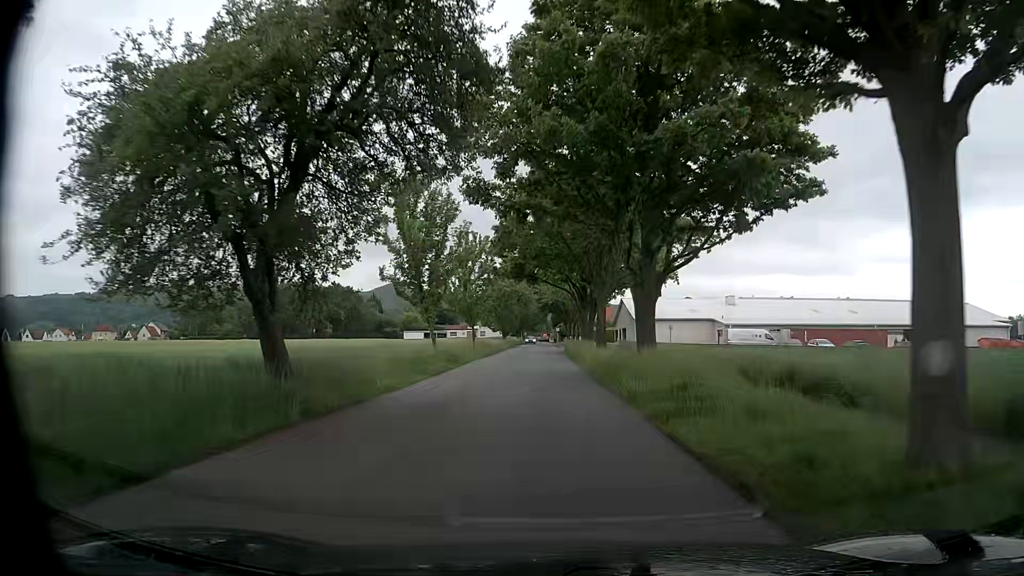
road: unclassified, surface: asphalt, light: Day
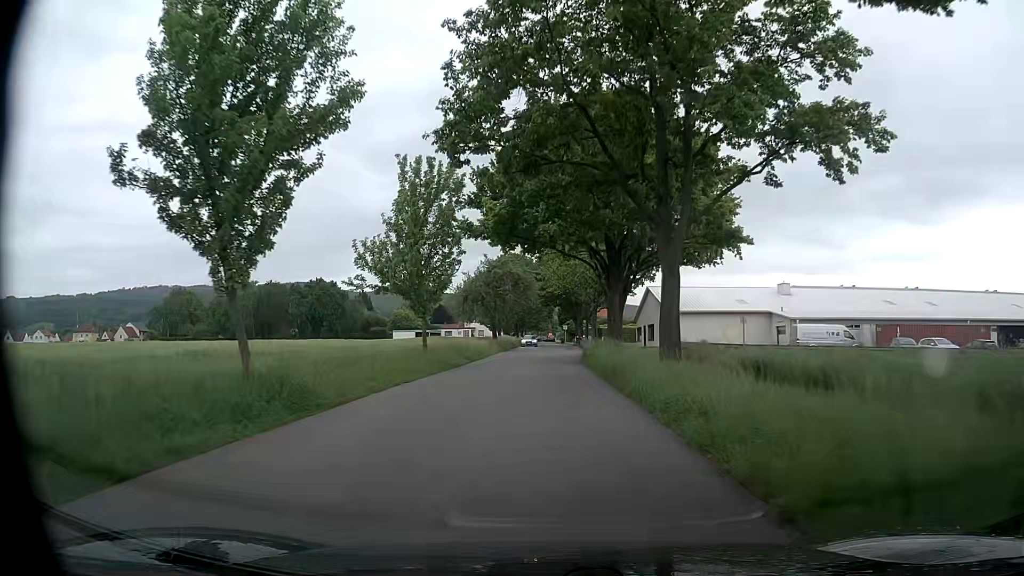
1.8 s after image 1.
(0.0, +20.9) m; 0°
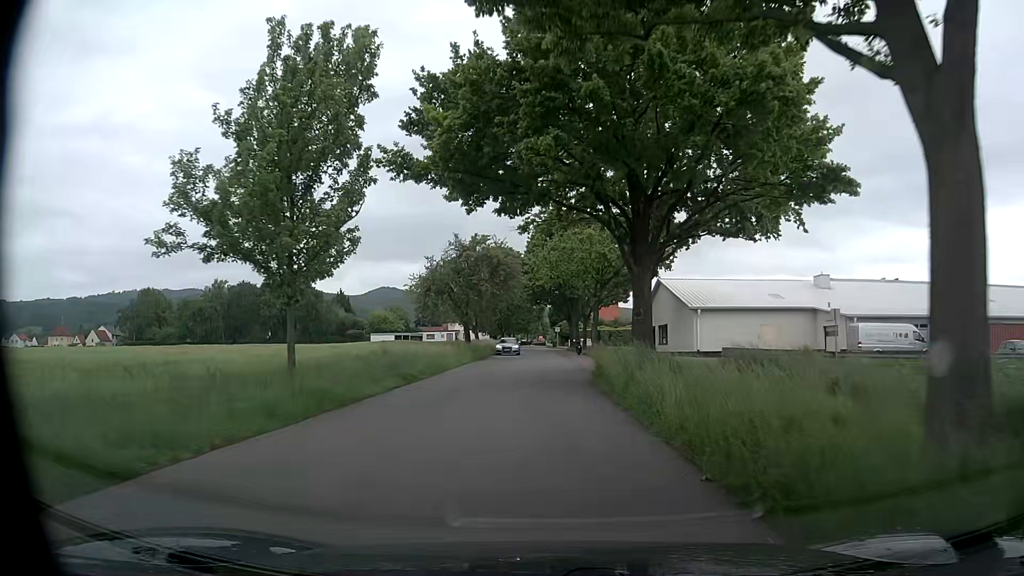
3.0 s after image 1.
(+0.1, +13.8) m; +1°
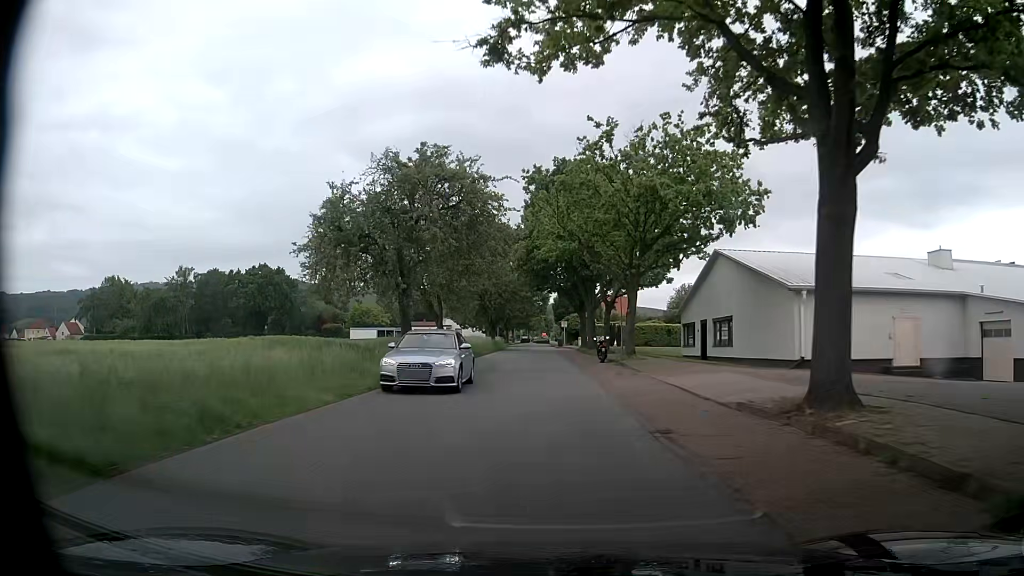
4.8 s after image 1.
(-0.1, +20.8) m; 0°
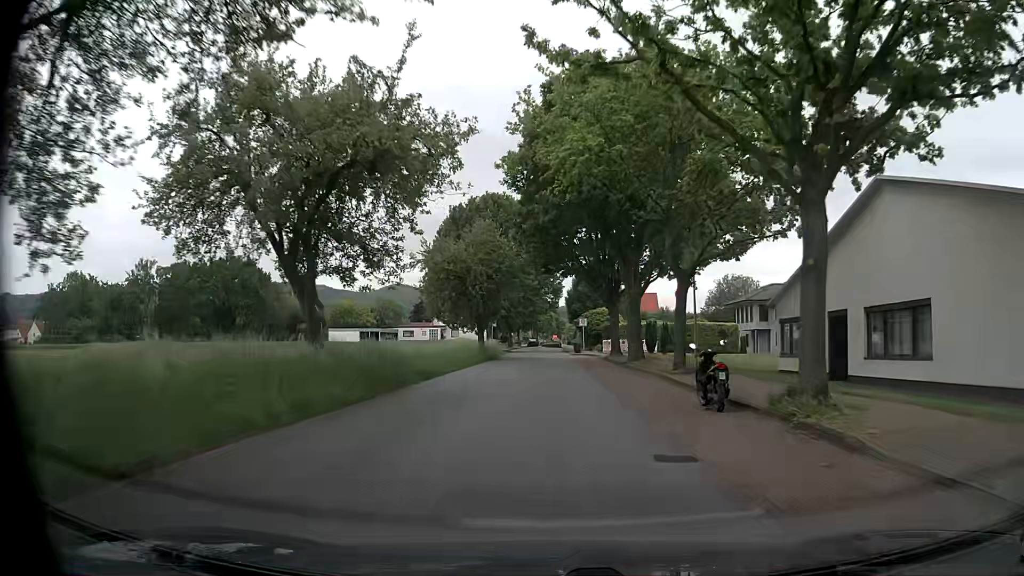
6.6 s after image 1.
(-0.3, +21.6) m; -1°
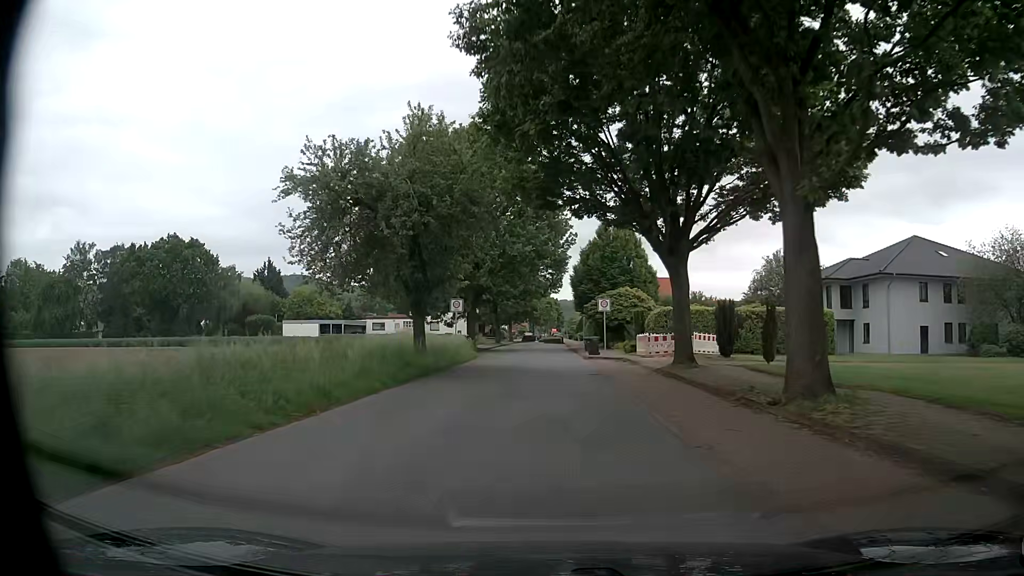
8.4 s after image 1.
(+0.1, +22.1) m; 0°
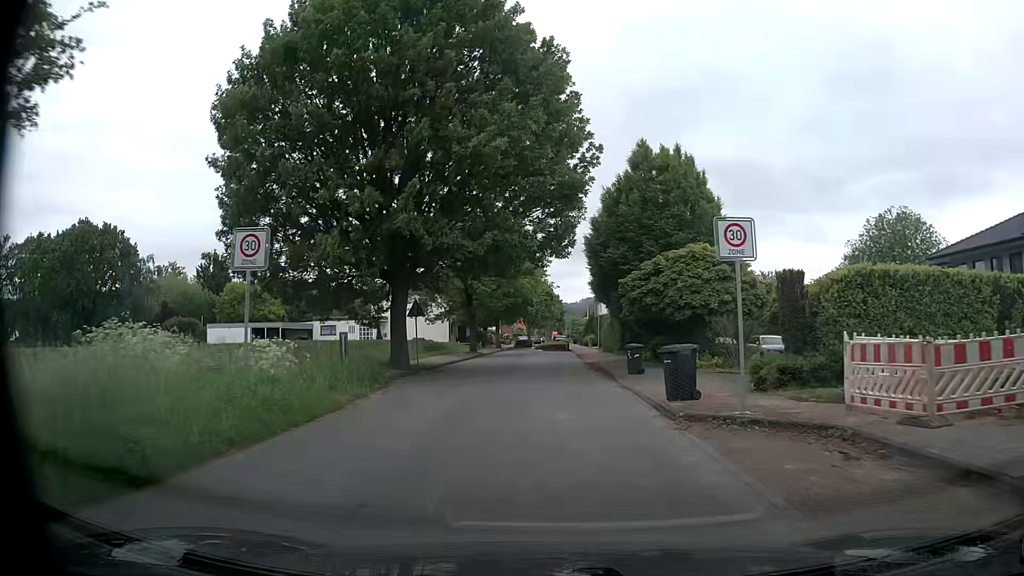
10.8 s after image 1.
(+0.1, +24.7) m; +1°
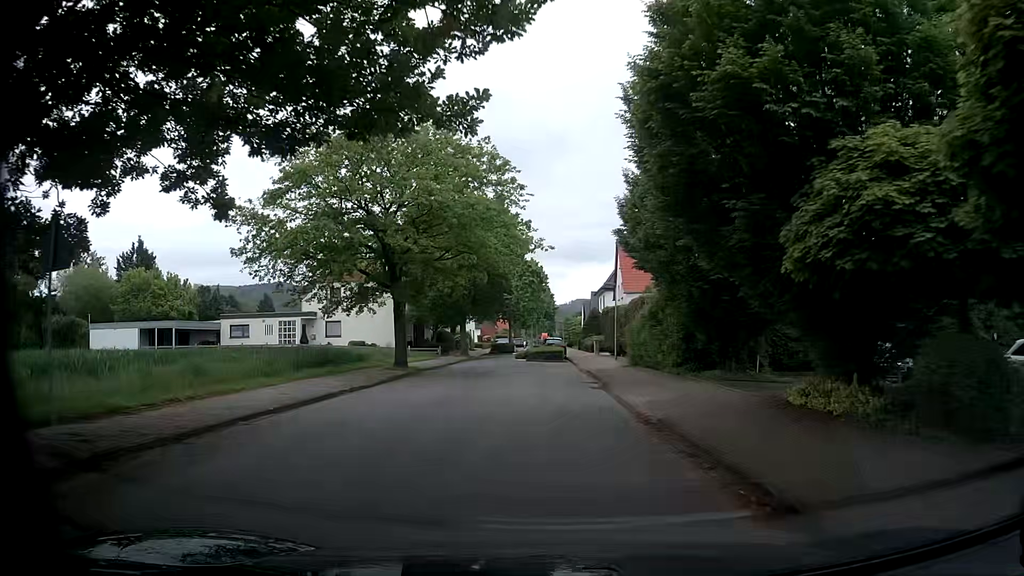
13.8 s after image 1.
(0.0, +22.3) m; 0°
(0, +10) (-1, +20) (-3, +30) (-4, +40) (-3, +50) (-2, +60) (0, +69) (0, +79) (-1, +89) (-2, +99) m
